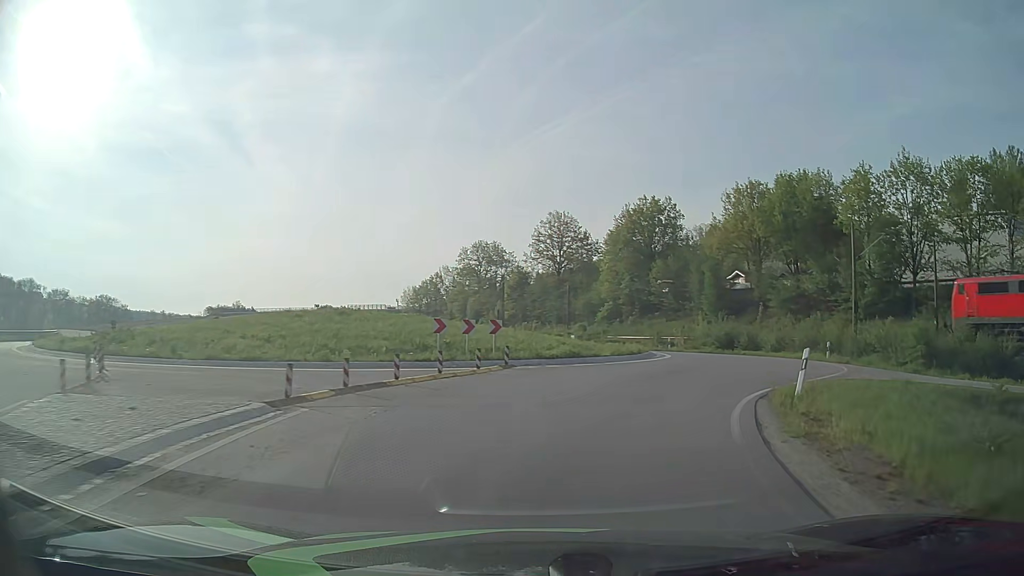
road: primary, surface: asphalt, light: Day
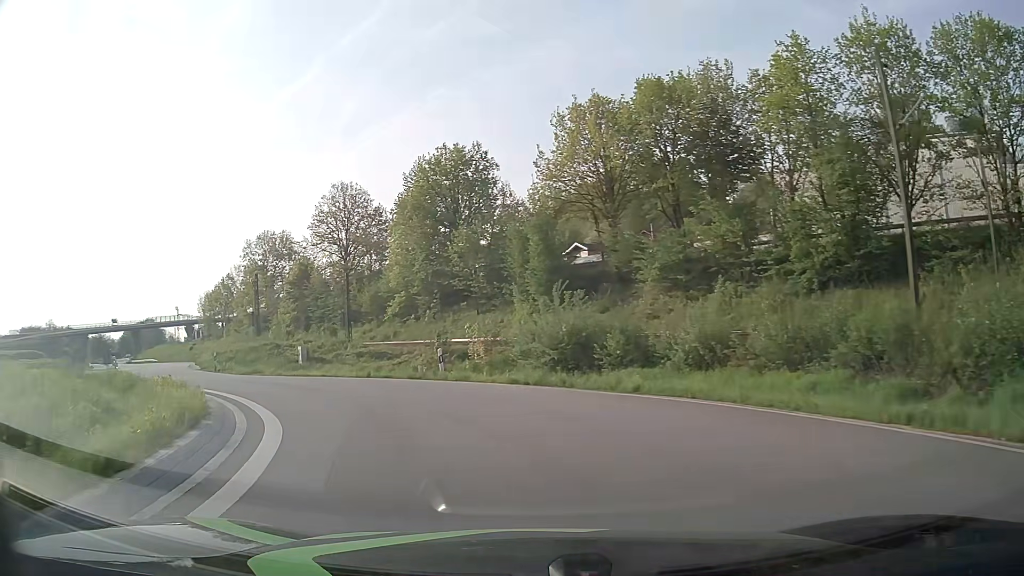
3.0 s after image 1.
(+7.5, +27.9) m; +14°
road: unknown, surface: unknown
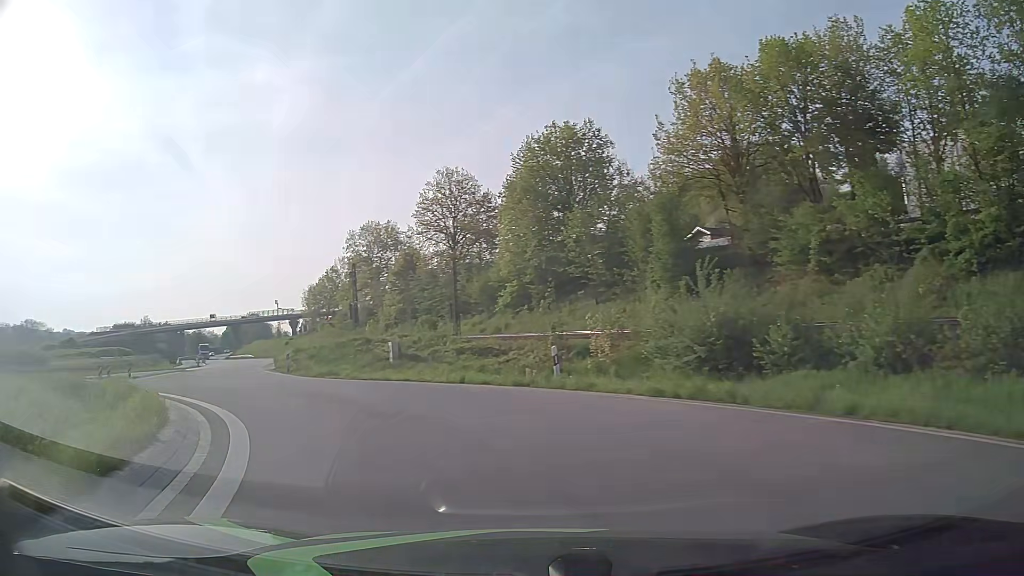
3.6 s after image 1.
(-0.4, +5.4) m; -10°
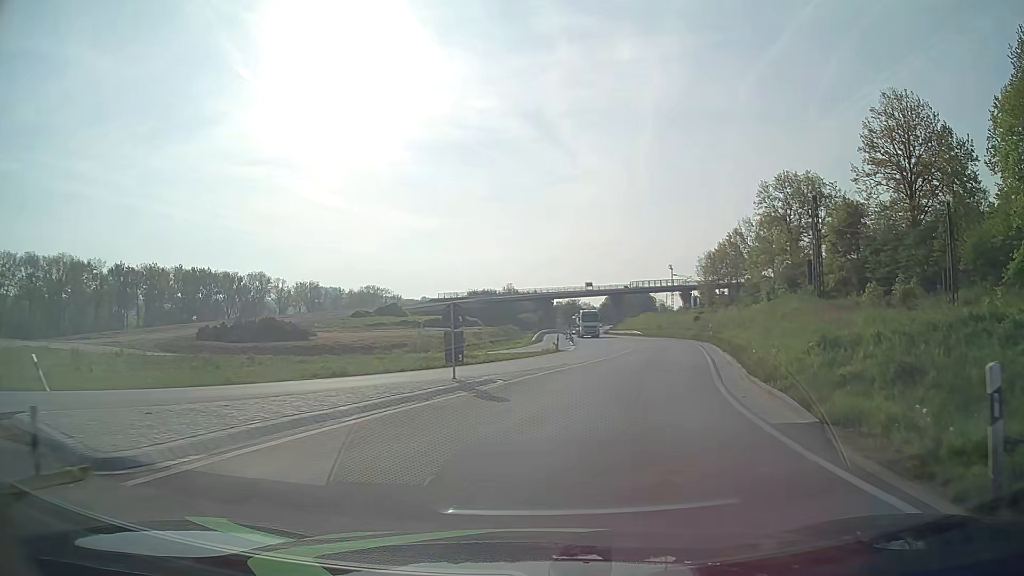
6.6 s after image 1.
(-11.1, +24.0) m; -33°
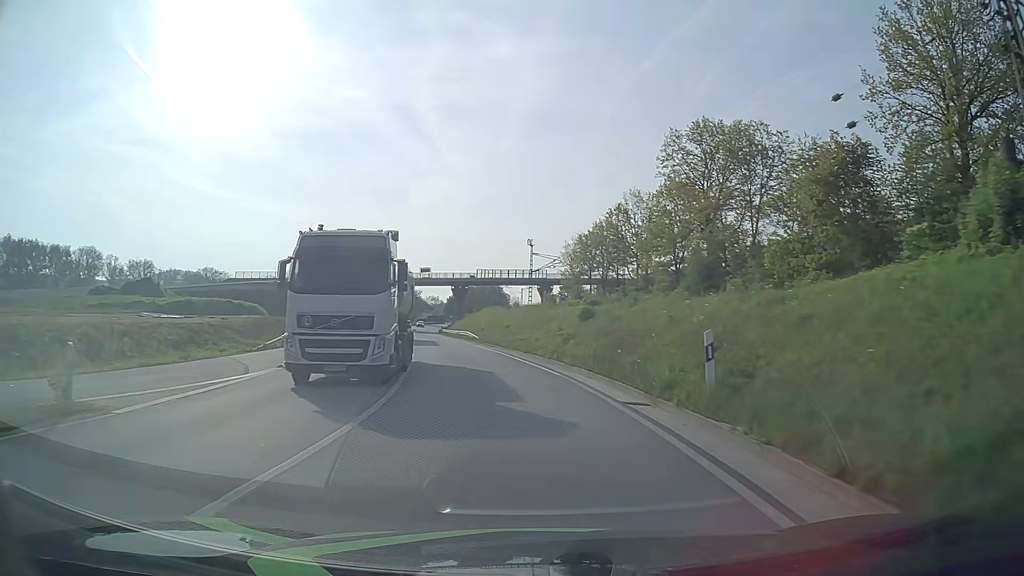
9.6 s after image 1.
(+6.7, +33.3) m; +13°
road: primary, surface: asphalt
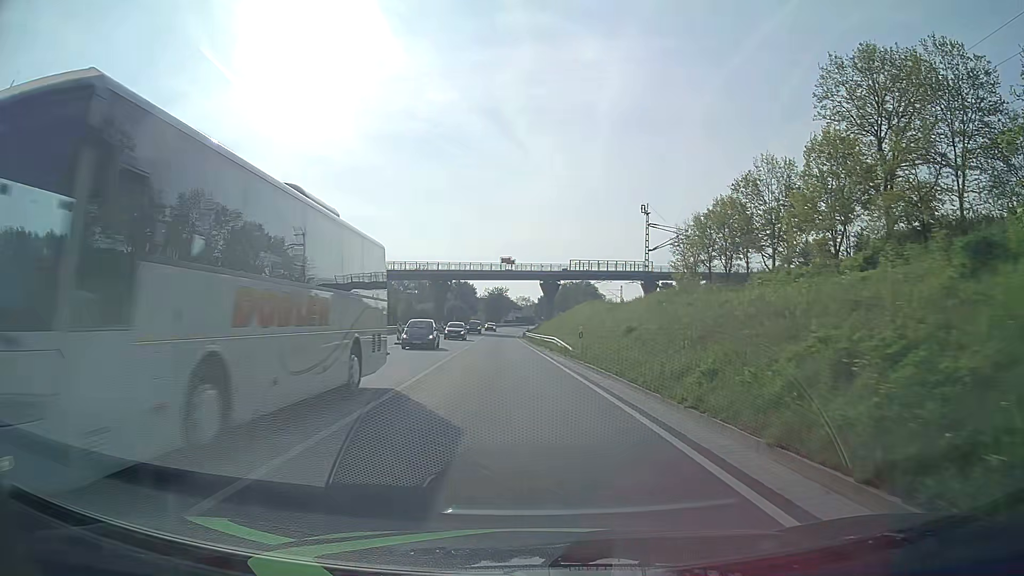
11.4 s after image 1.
(-1.6, +23.0) m; -8°
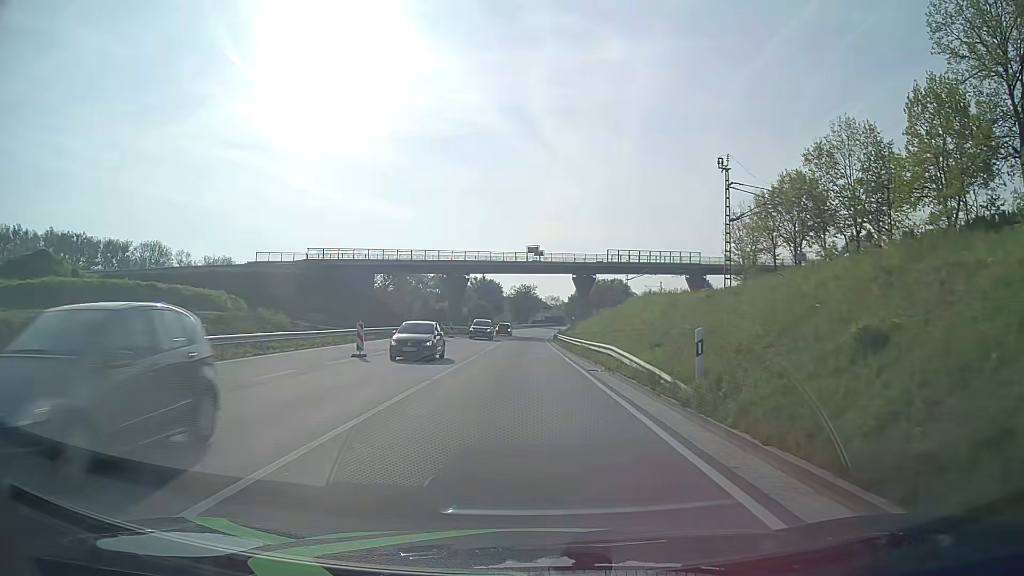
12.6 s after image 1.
(-0.3, +15.6) m; -2°
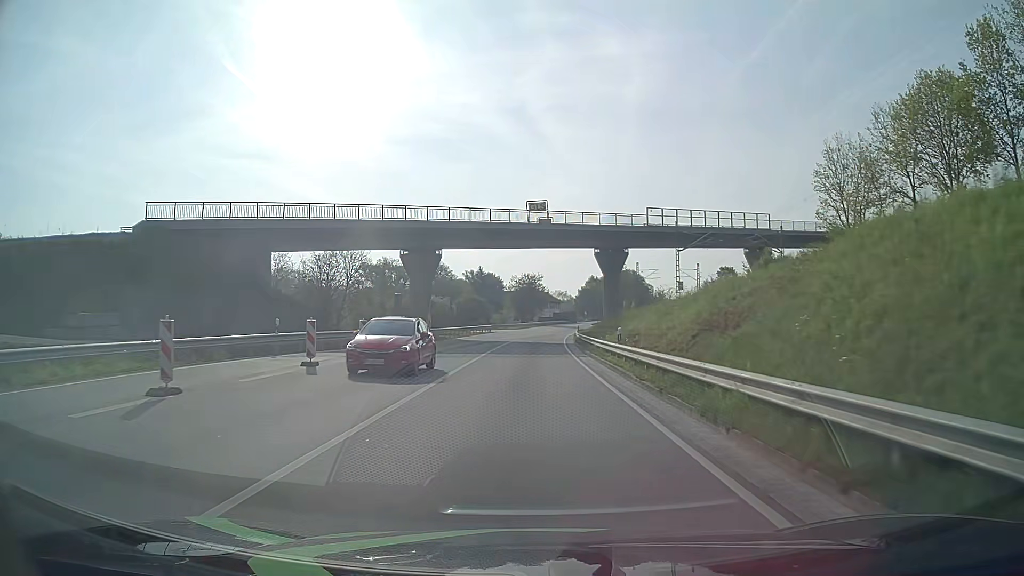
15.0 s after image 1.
(-0.2, +31.6) m; 0°
(0, +10) (0, +20) (0, +30) (0, +40) (+1, +50) (+1, +60) (+2, +70) (+2, +80) (+3, +90) (+4, +100) m
